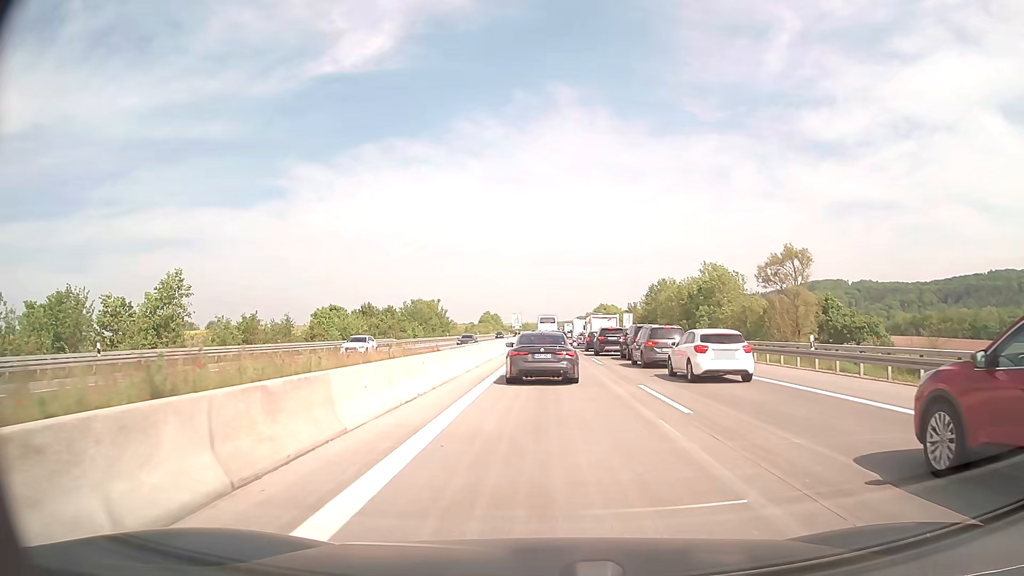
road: motorway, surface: concrete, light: Day
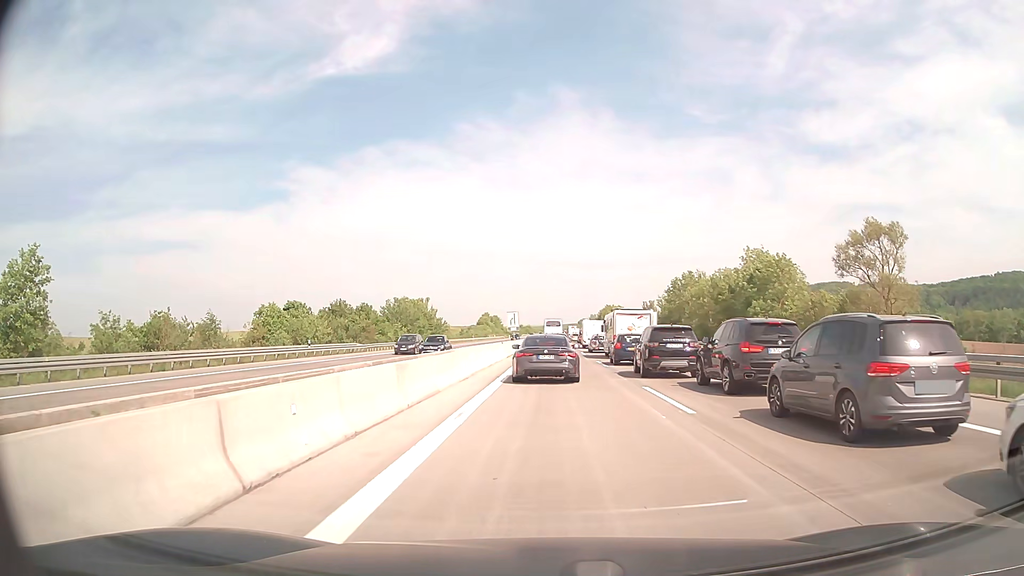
(-0.1, +17.5) m; 0°
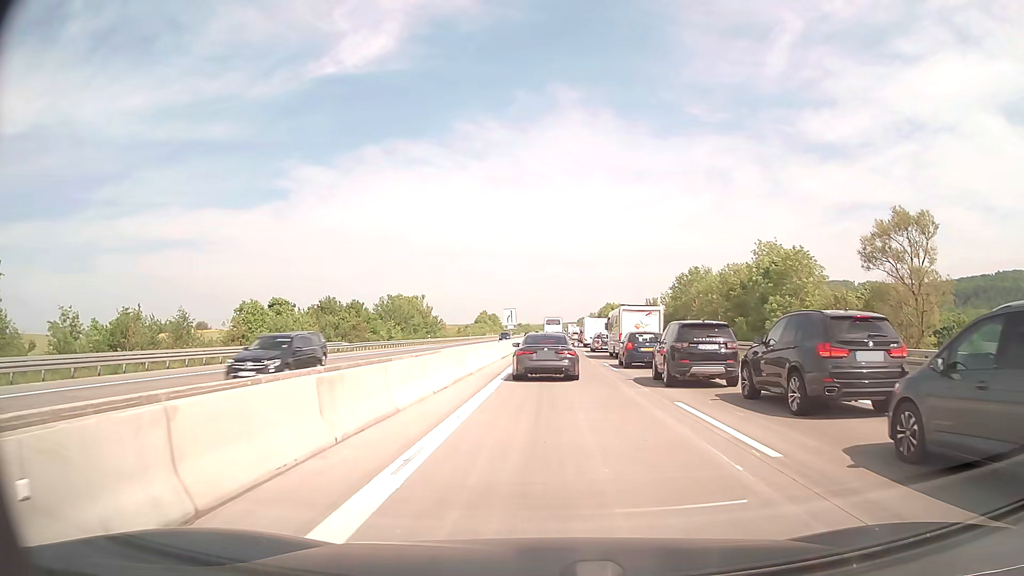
(0.0, +4.4) m; 0°
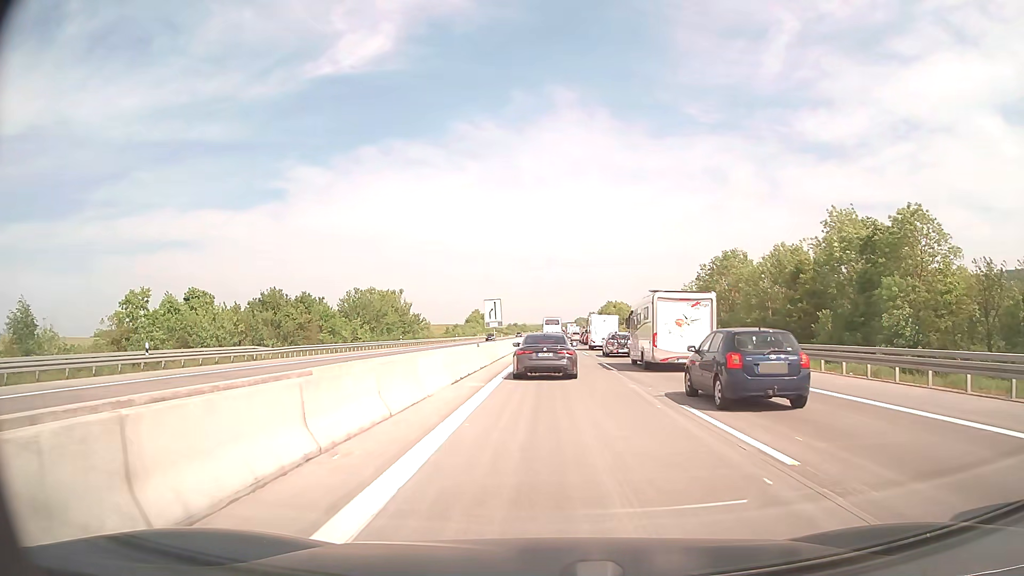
(+0.1, +18.3) m; 0°
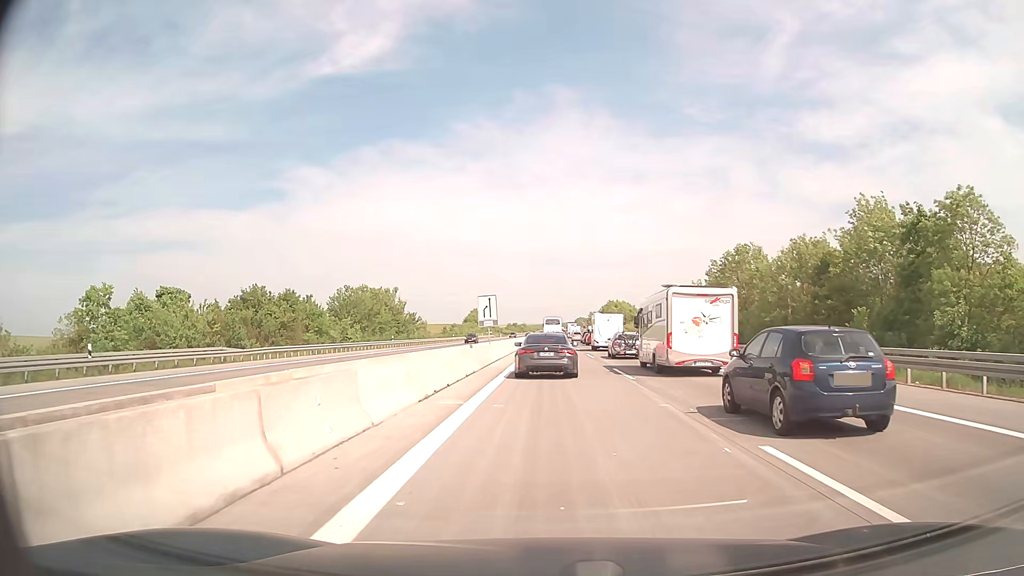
(0.0, +4.7) m; 0°
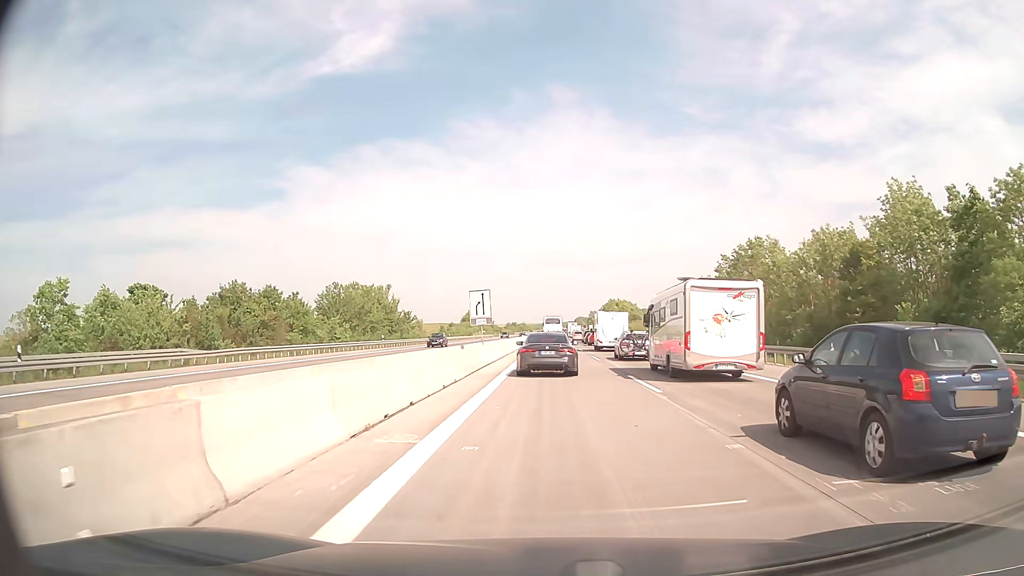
(0.0, +4.8) m; 0°
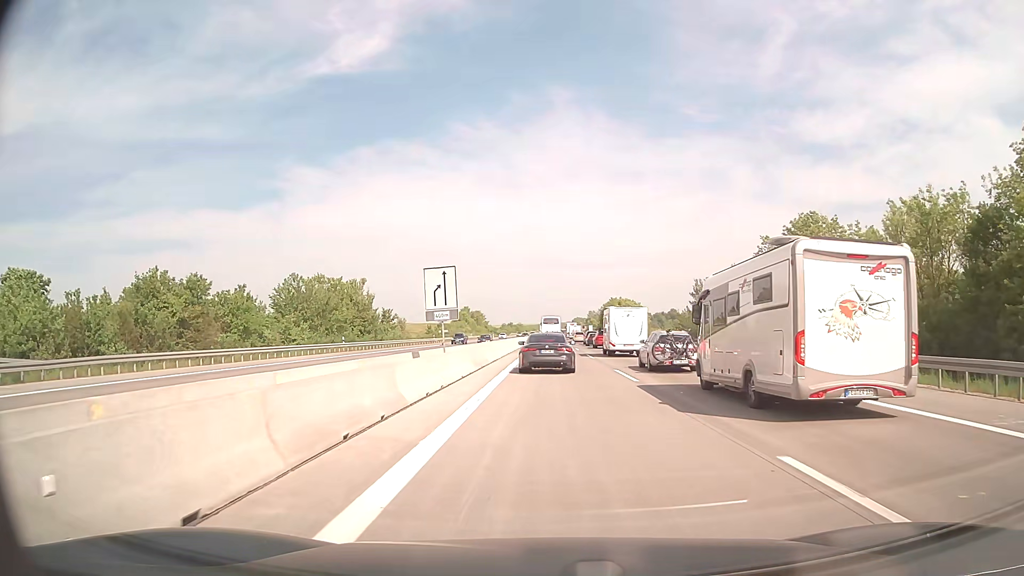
(0.0, +14.1) m; 0°
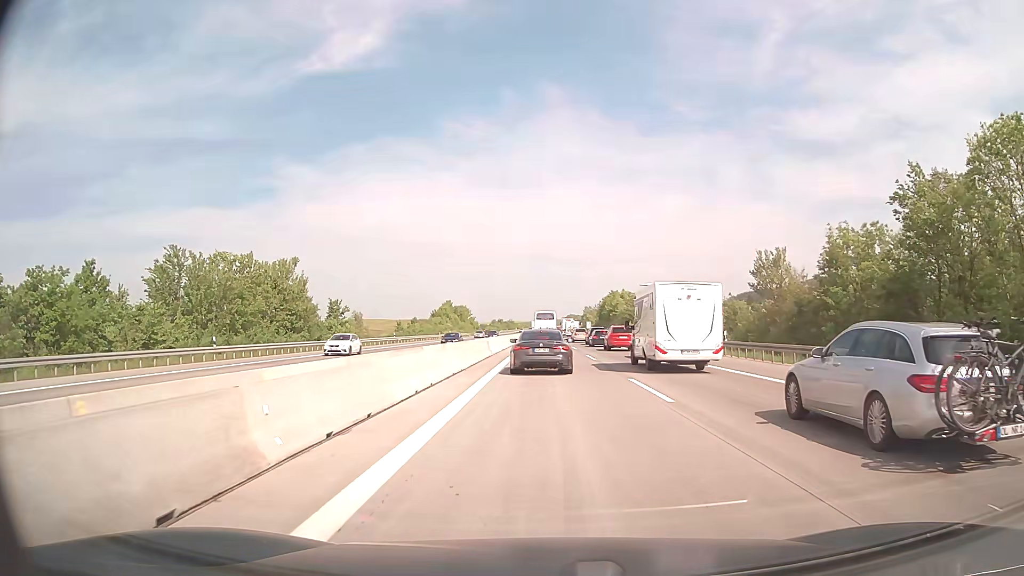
(+0.2, +24.1) m; +1°
(0, +10) (0, +20) (0, +30) (0, +40) (0, +50) (0, +60) (0, +70) (0, +80) (0, +90) (+1, +100) m
